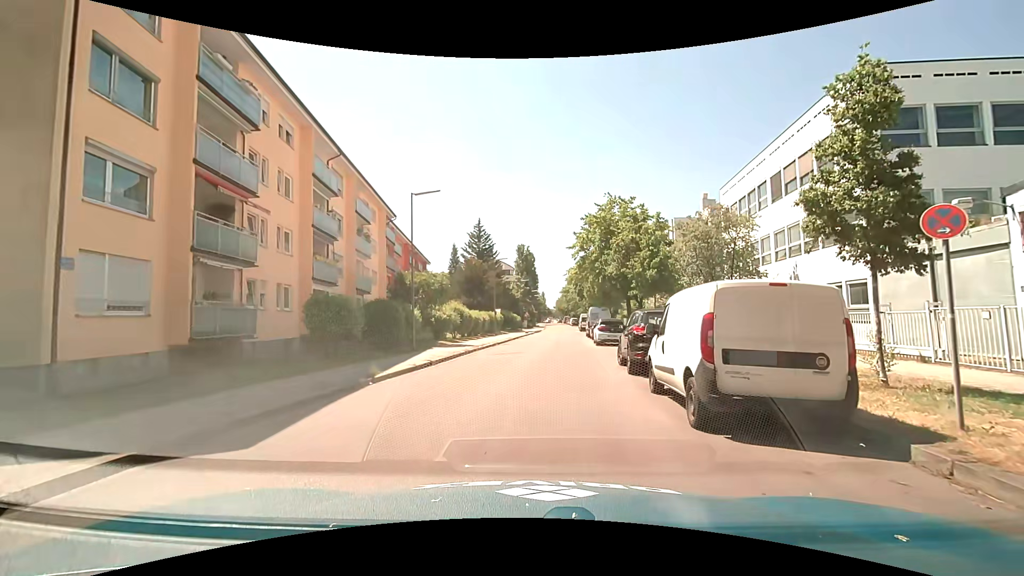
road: tertiary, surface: asphalt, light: Day
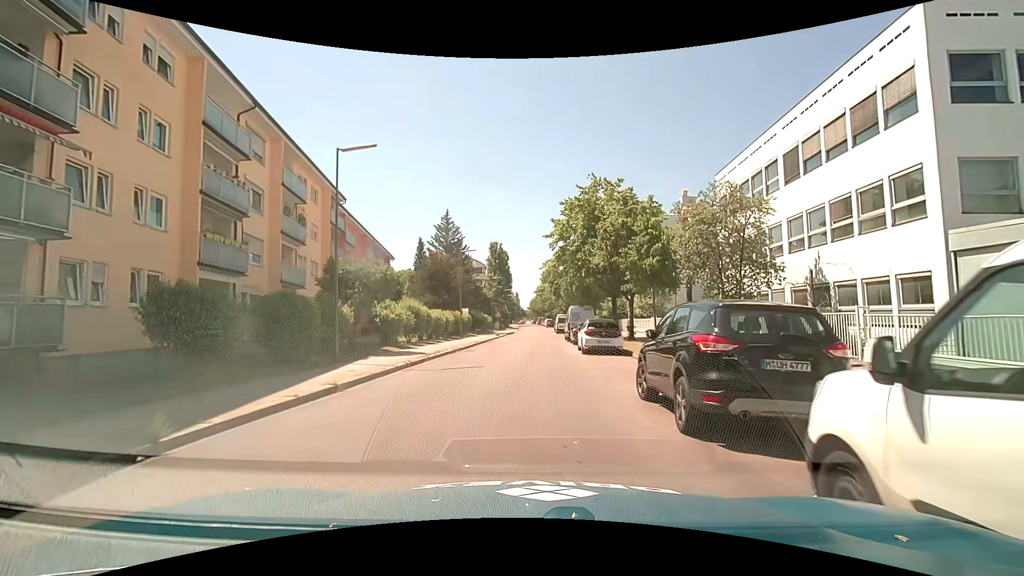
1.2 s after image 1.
(+0.2, +6.8) m; +2°
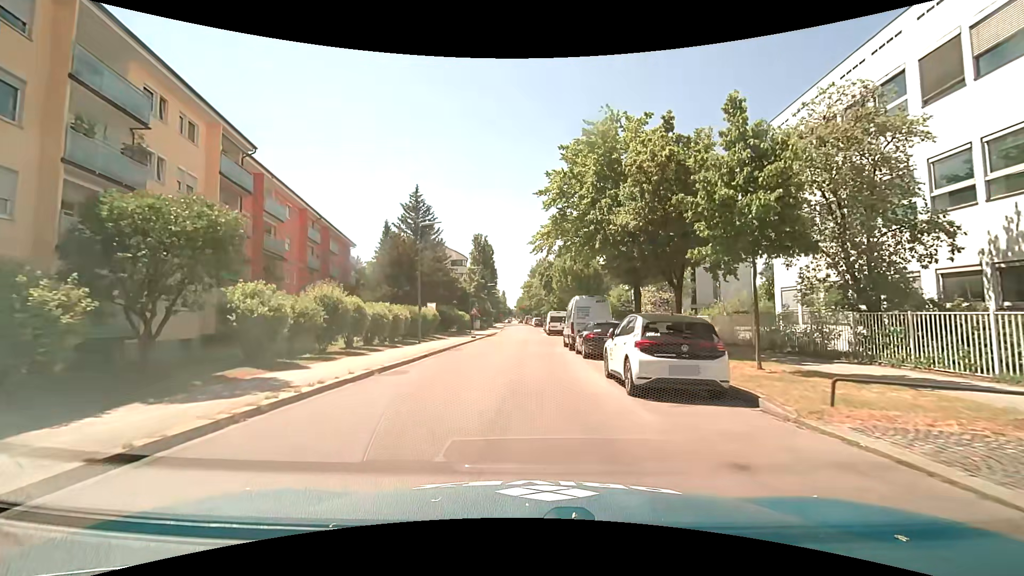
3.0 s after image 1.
(+0.3, +12.9) m; +2°
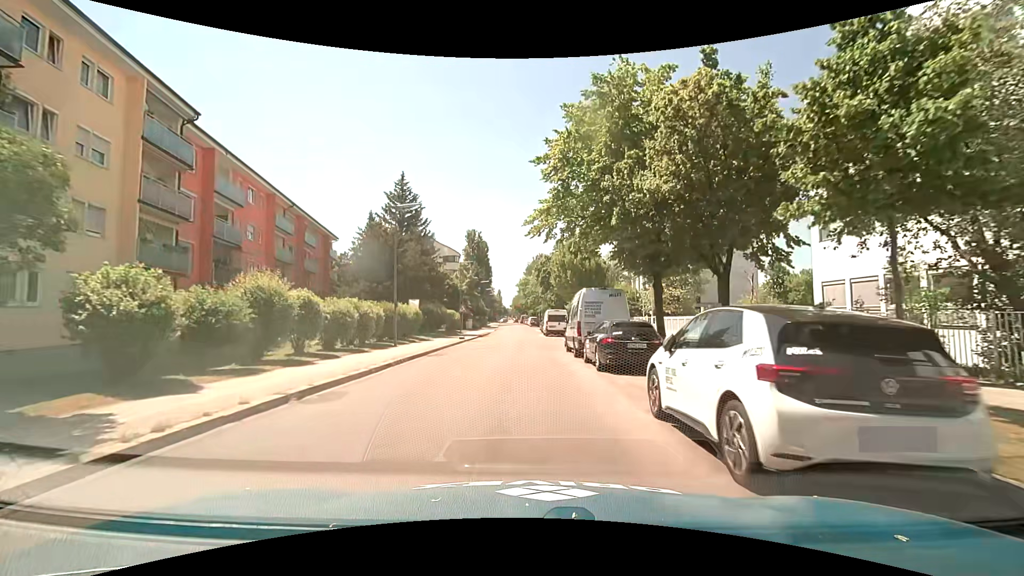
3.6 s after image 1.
(0.0, +5.1) m; 0°
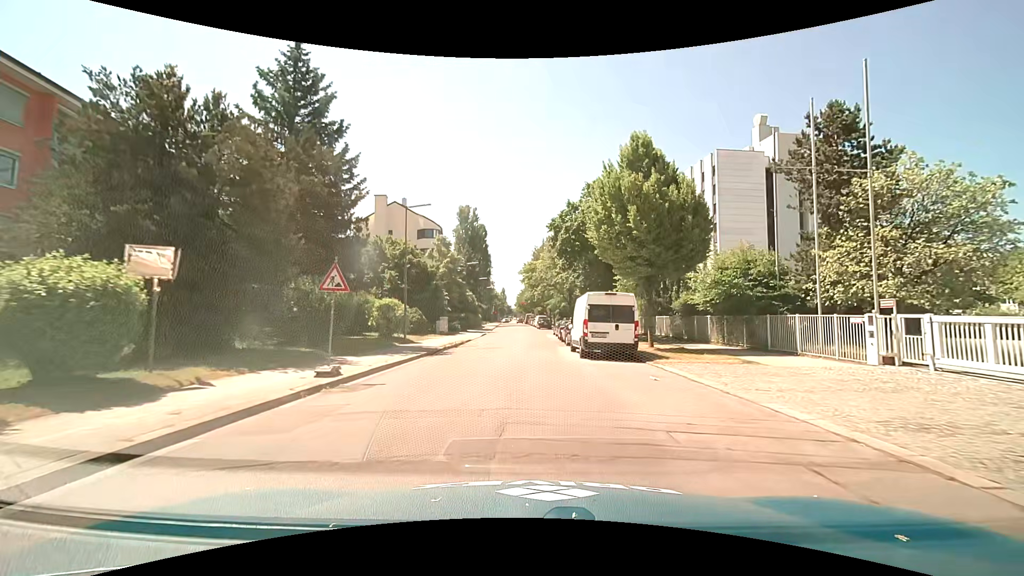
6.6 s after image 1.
(-0.2, +27.9) m; -1°
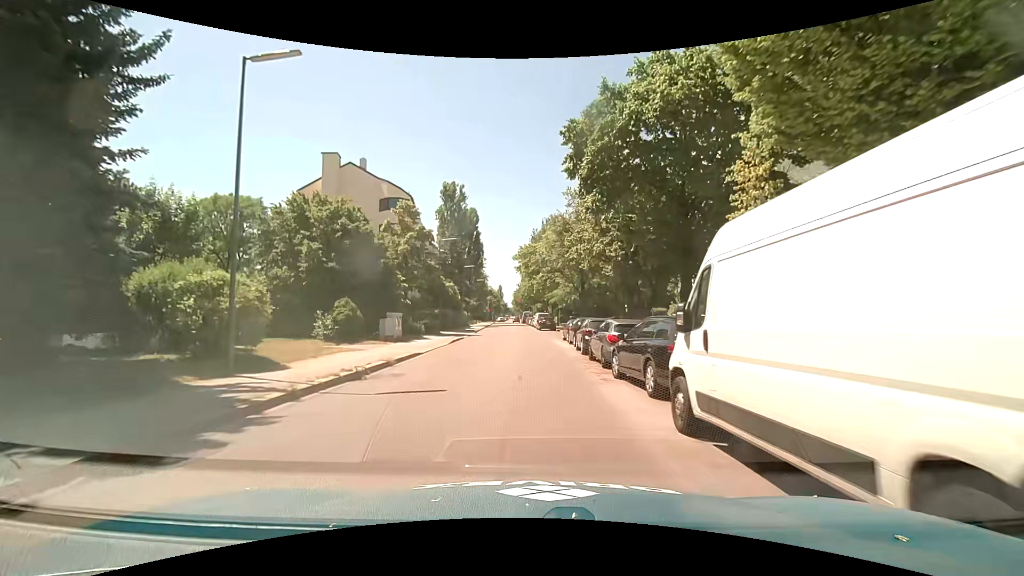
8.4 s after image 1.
(+0.3, +17.0) m; 0°
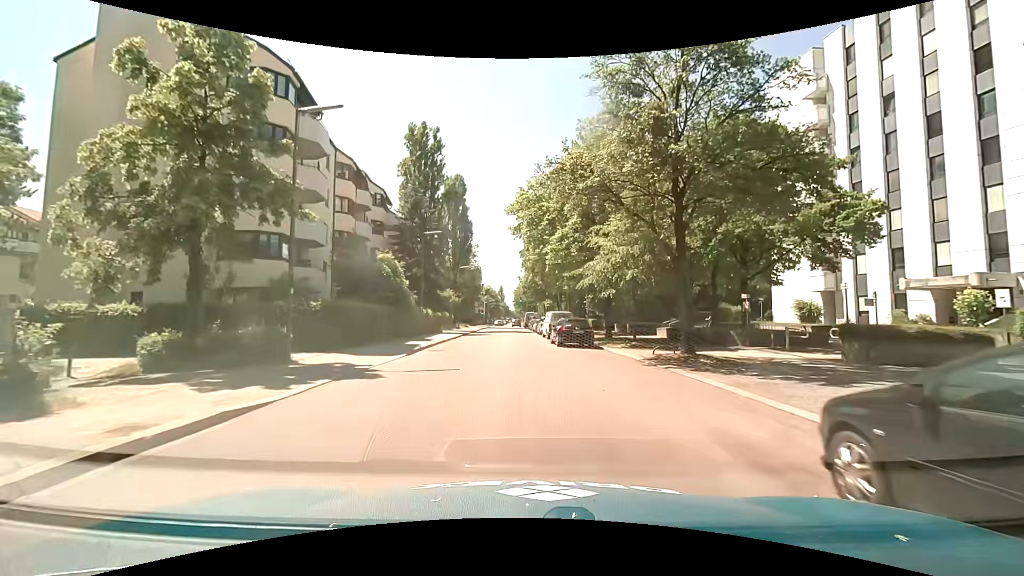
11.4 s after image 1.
(+0.1, +28.3) m; 0°
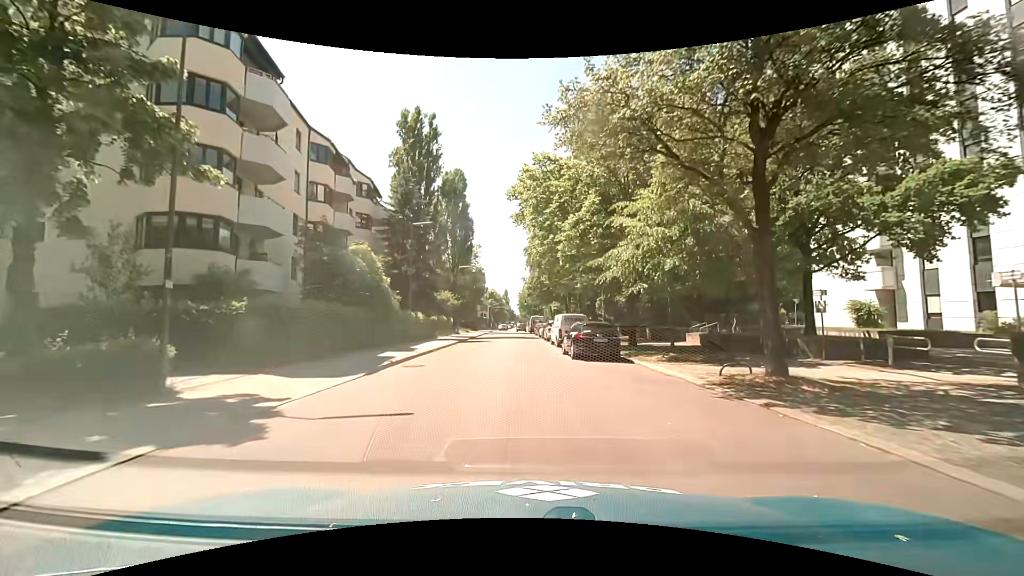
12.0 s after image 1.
(0.0, +5.7) m; -1°
(0, +10) (0, +20) (0, +30) (0, +40) (-1, +50) (-1, +60) (-1, +70) (-1, +80) (-1, +90) (-1, +100) m
